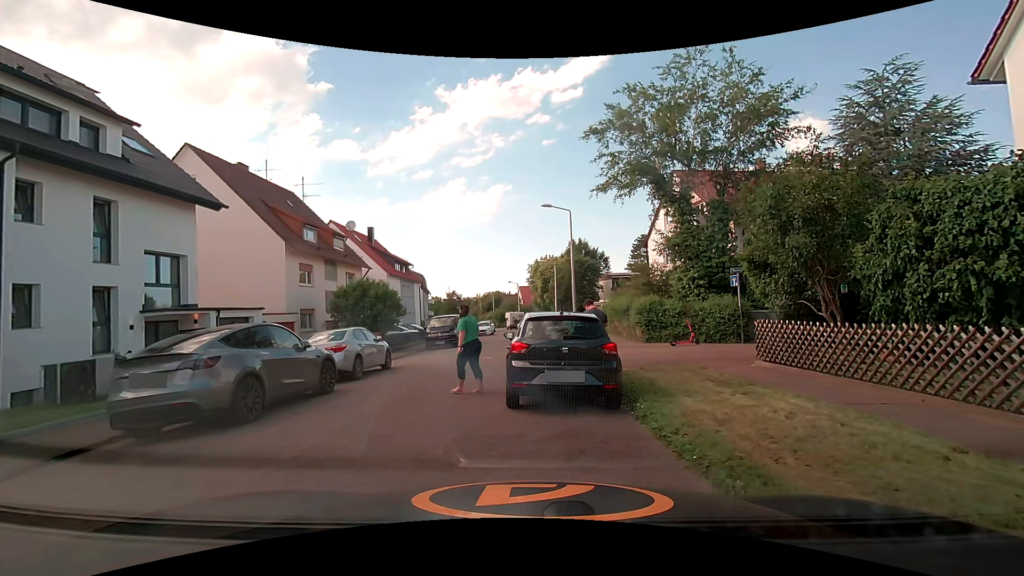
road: residential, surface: asphalt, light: Day
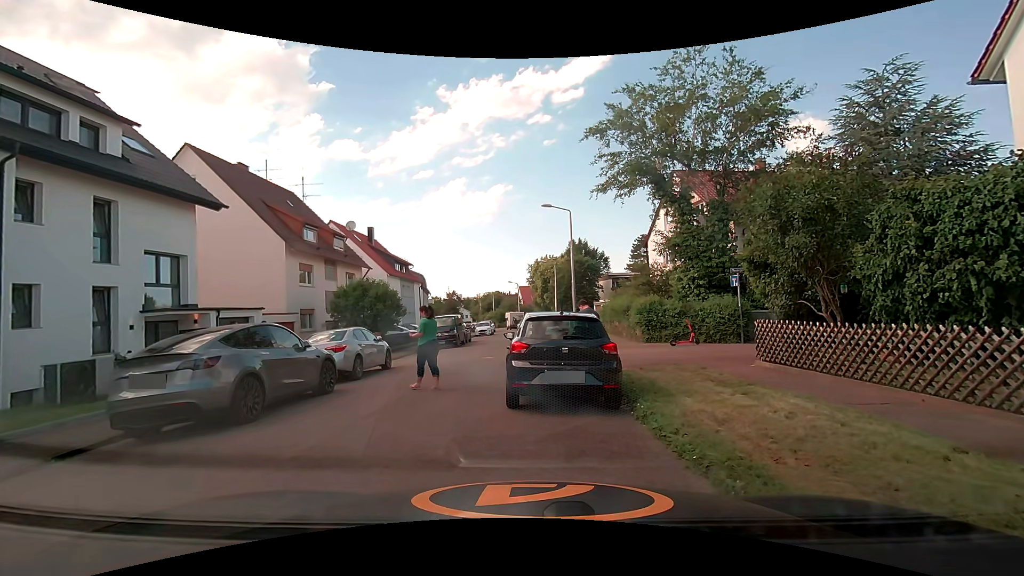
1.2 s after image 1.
(0.0, 0.0) m; 0°
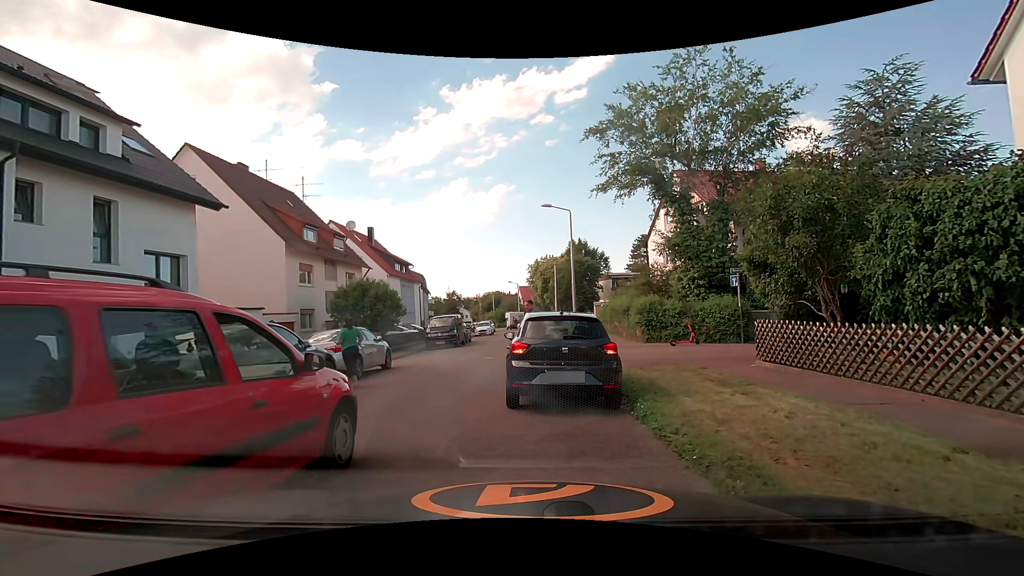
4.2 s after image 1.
(0.0, 0.0) m; 0°
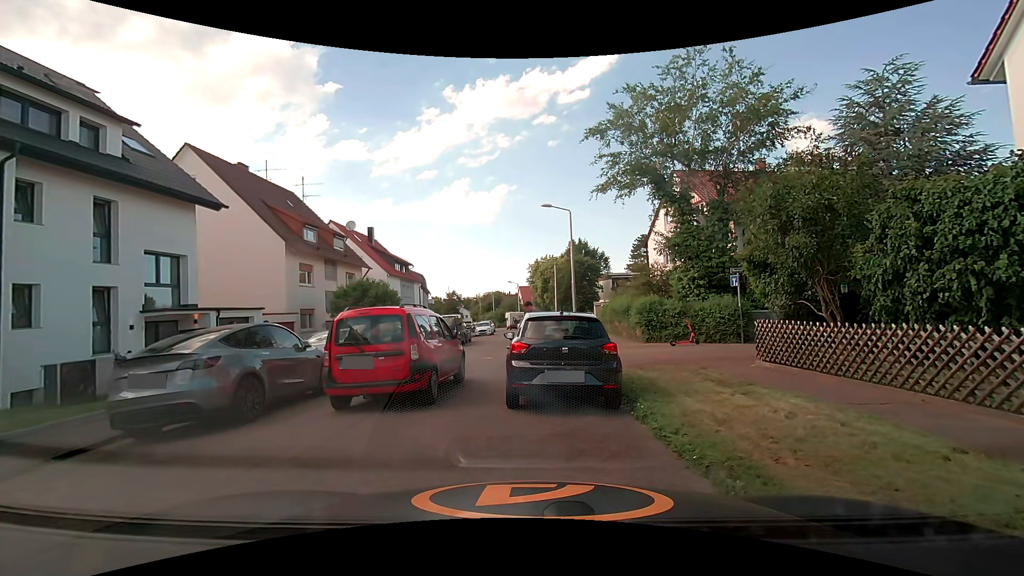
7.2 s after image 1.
(0.0, 0.0) m; 0°
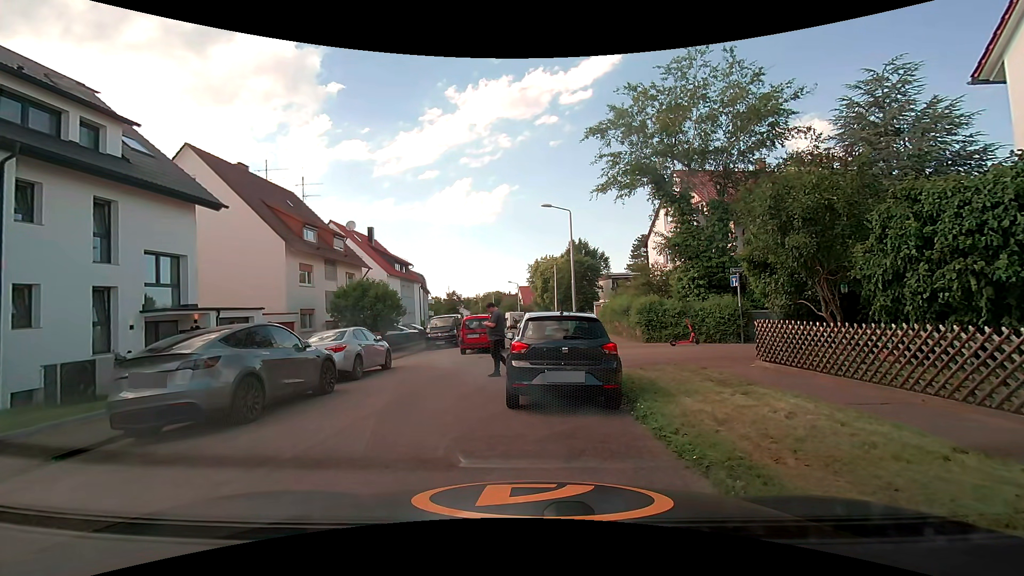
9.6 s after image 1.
(0.0, 0.0) m; 0°
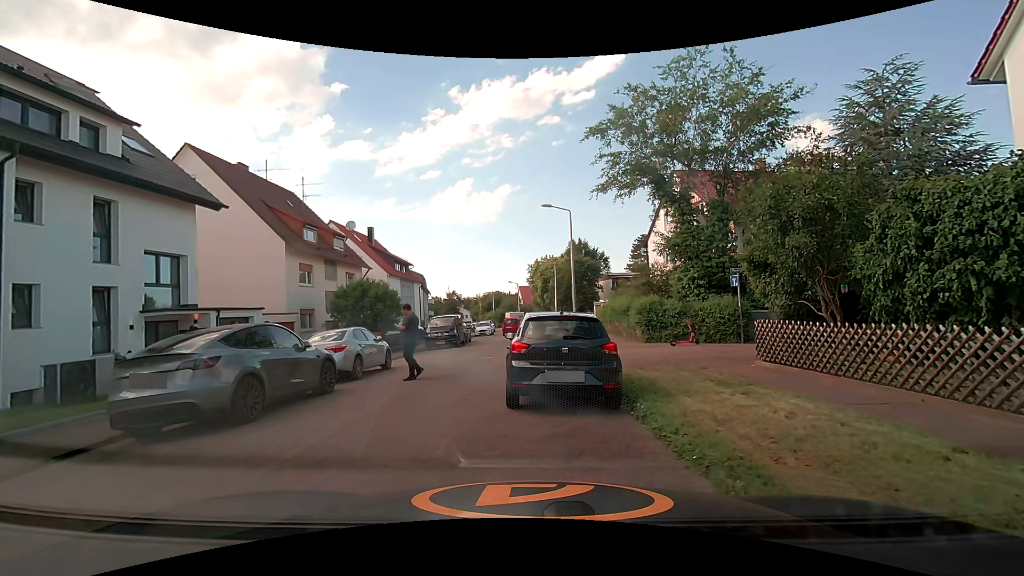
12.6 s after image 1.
(0.0, 0.0) m; 0°
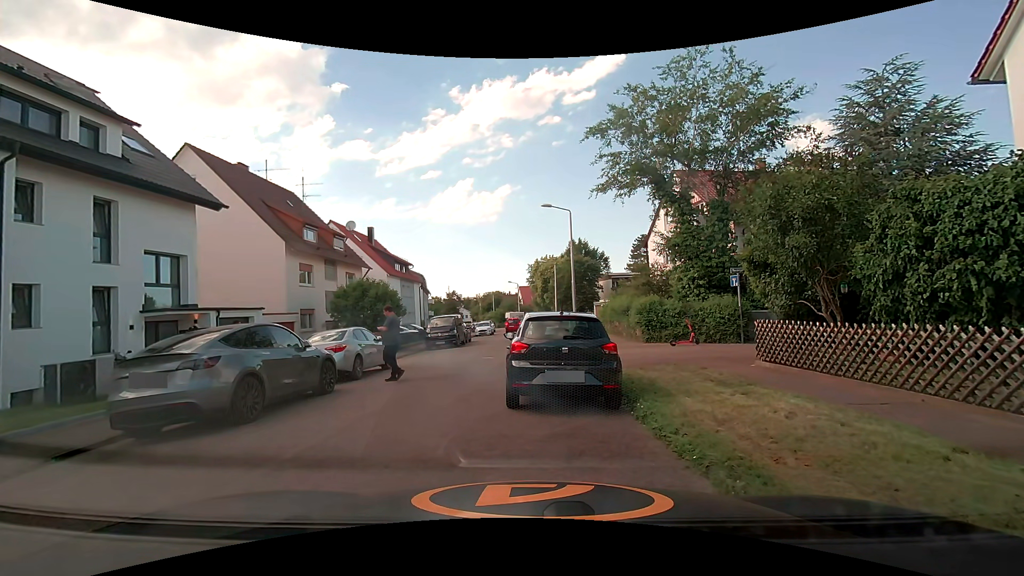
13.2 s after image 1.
(0.0, 0.0) m; 0°
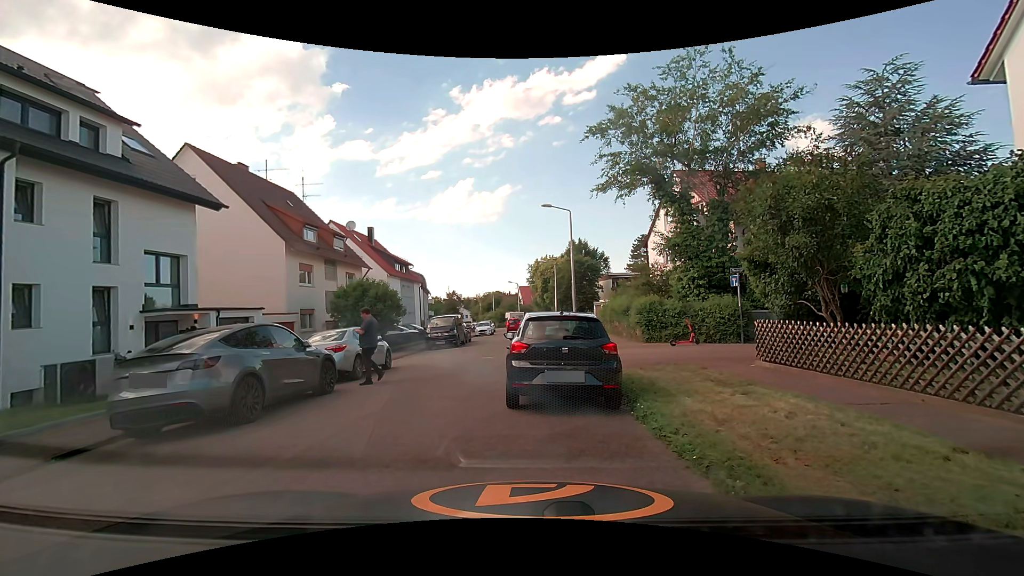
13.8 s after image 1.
(0.0, 0.0) m; 0°
